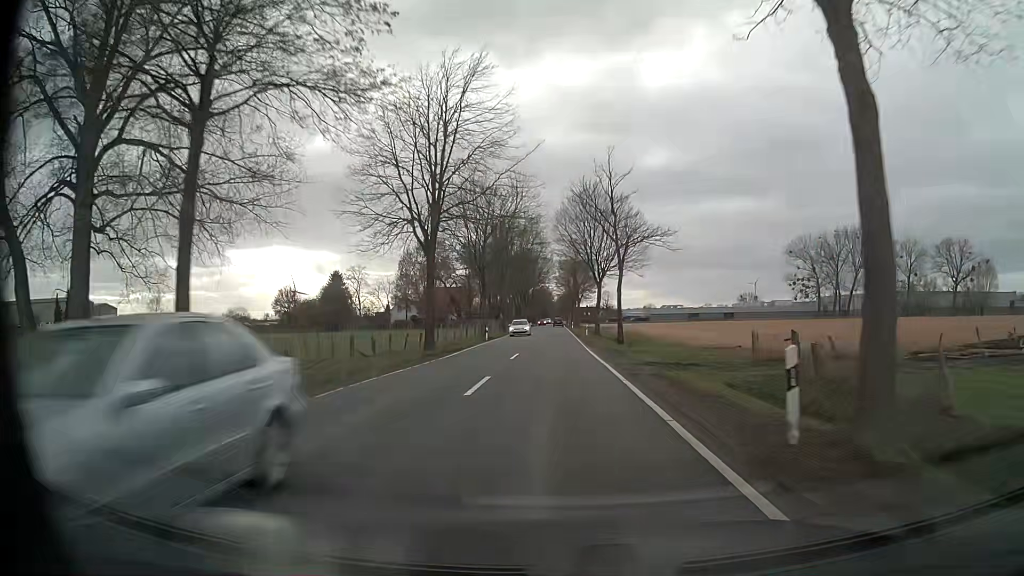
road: tertiary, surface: asphalt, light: Day
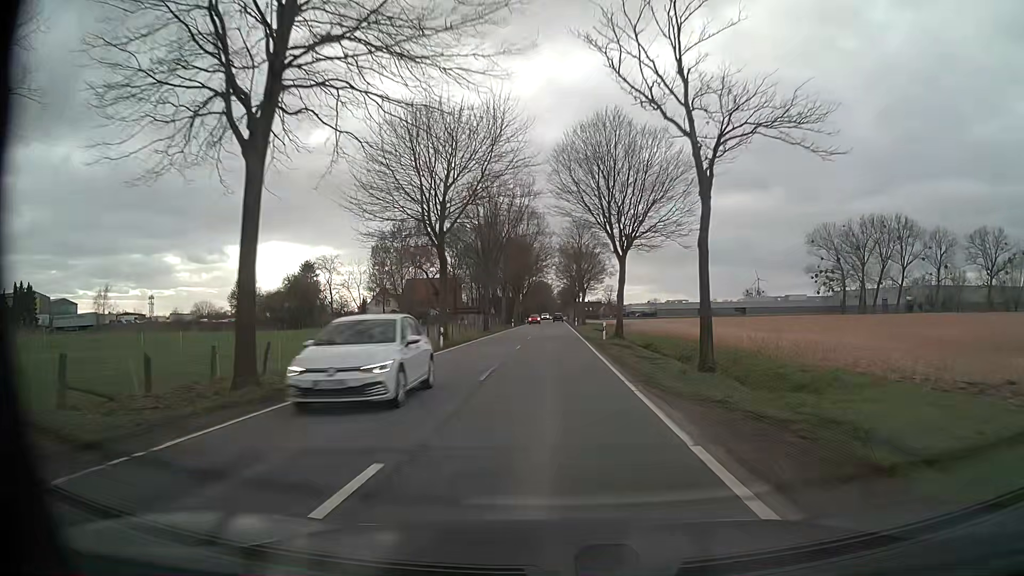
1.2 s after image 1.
(0.0, +21.7) m; 0°
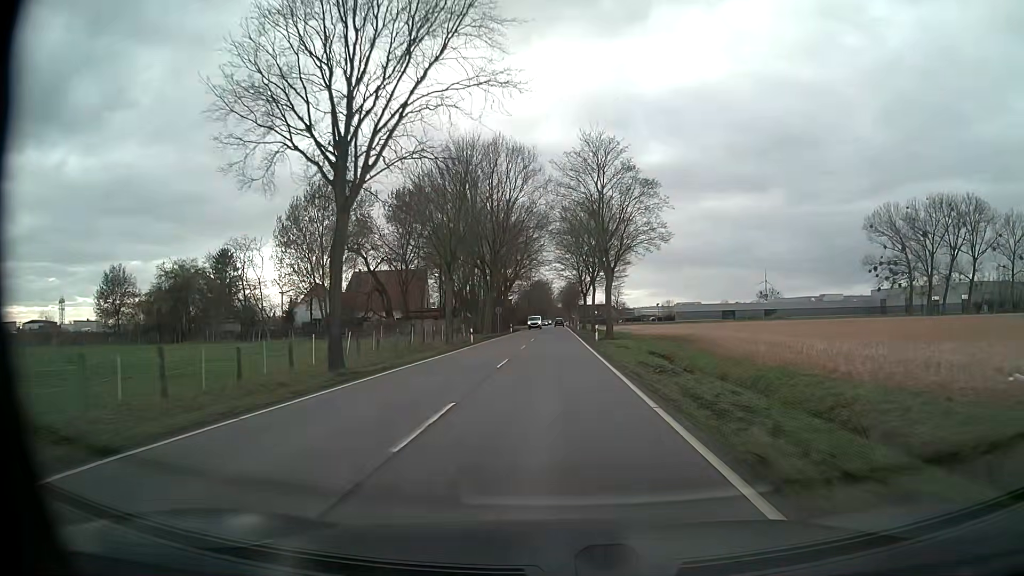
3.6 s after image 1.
(-0.1, +43.7) m; 0°
(0, +10) (0, +20) (0, +30) (0, +40) (0, +50) (0, +60) (0, +70) (0, +80) (0, +90) (0, +100) m
